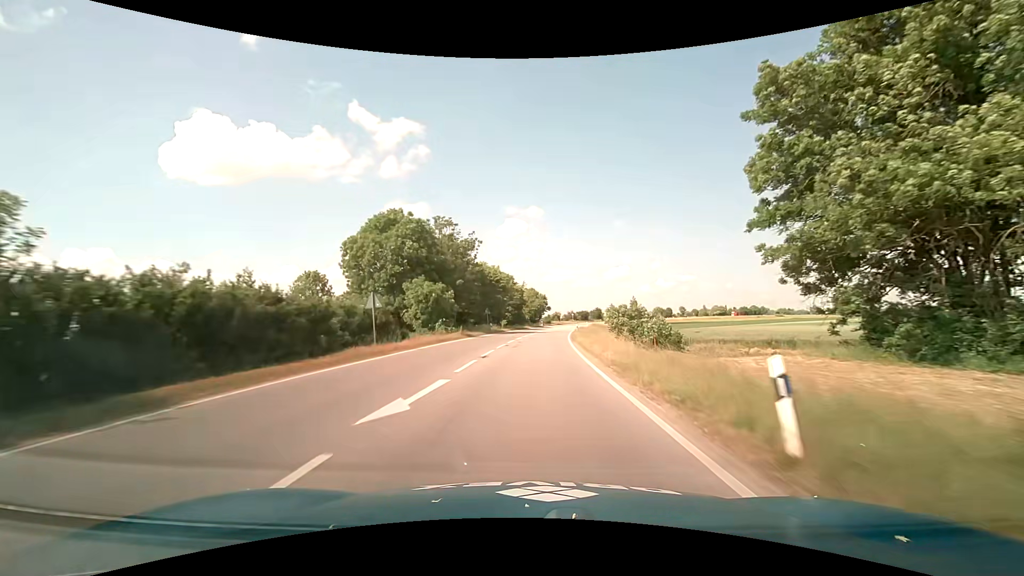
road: primary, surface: asphalt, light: Day
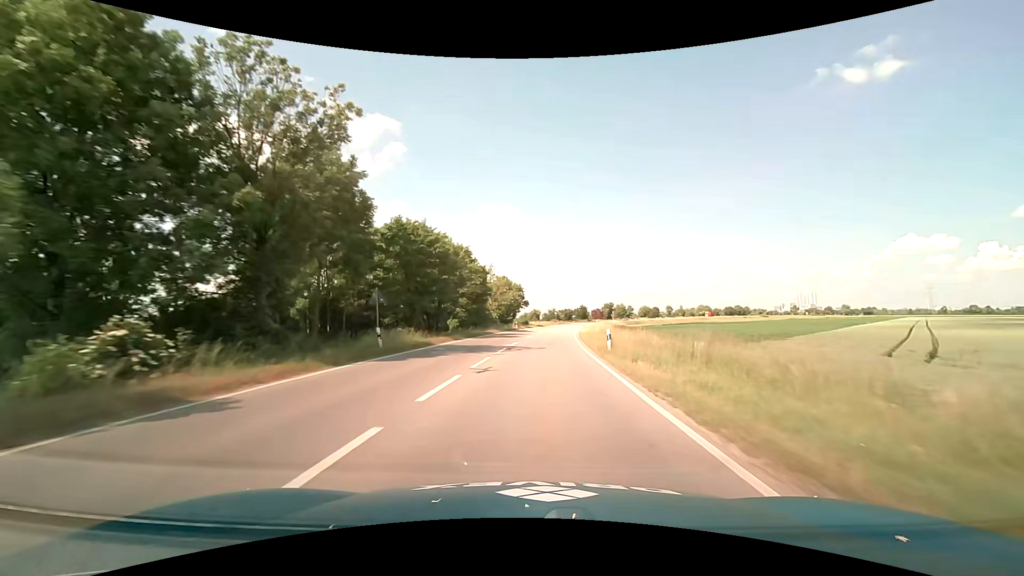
(+0.8, +35.0) m; +3°
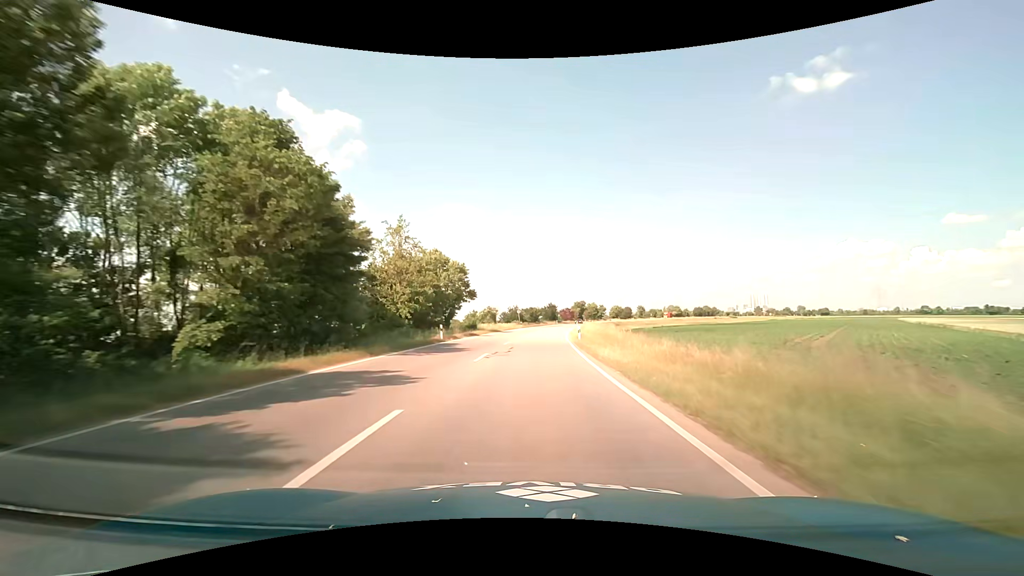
(+1.4, +36.7) m; +5°
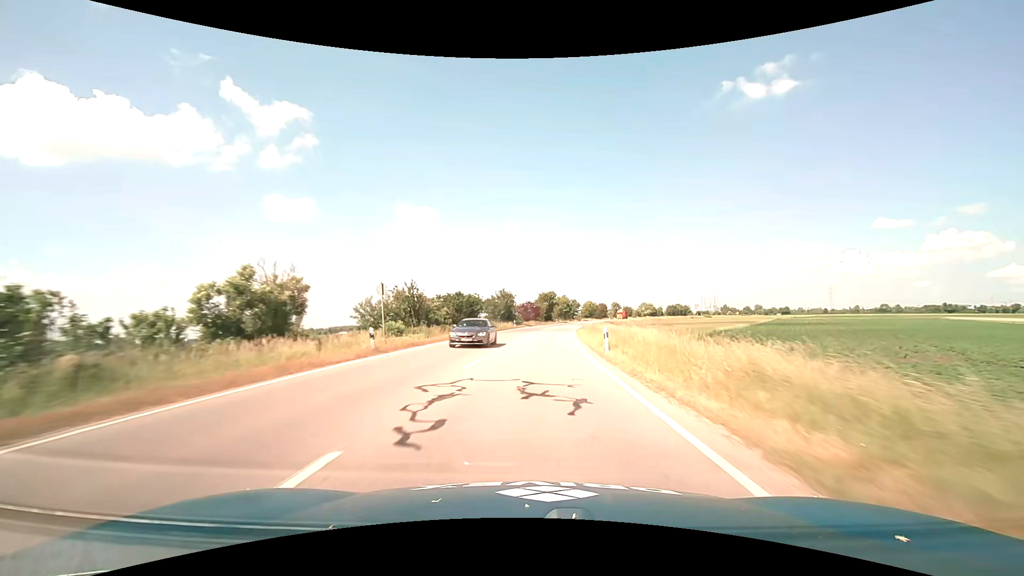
(+2.8, +63.9) m; +5°
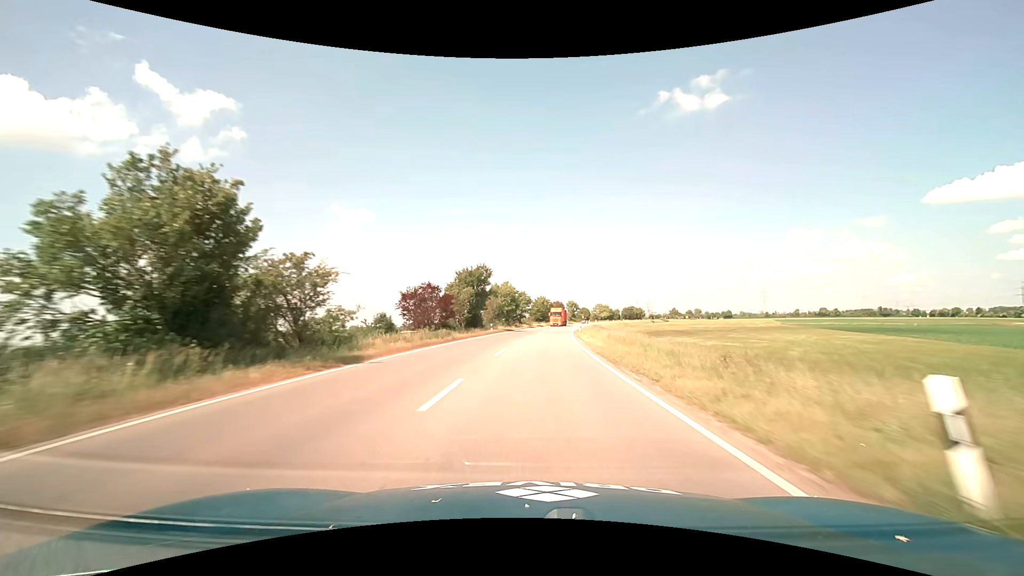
(+3.7, +66.3) m; +7°
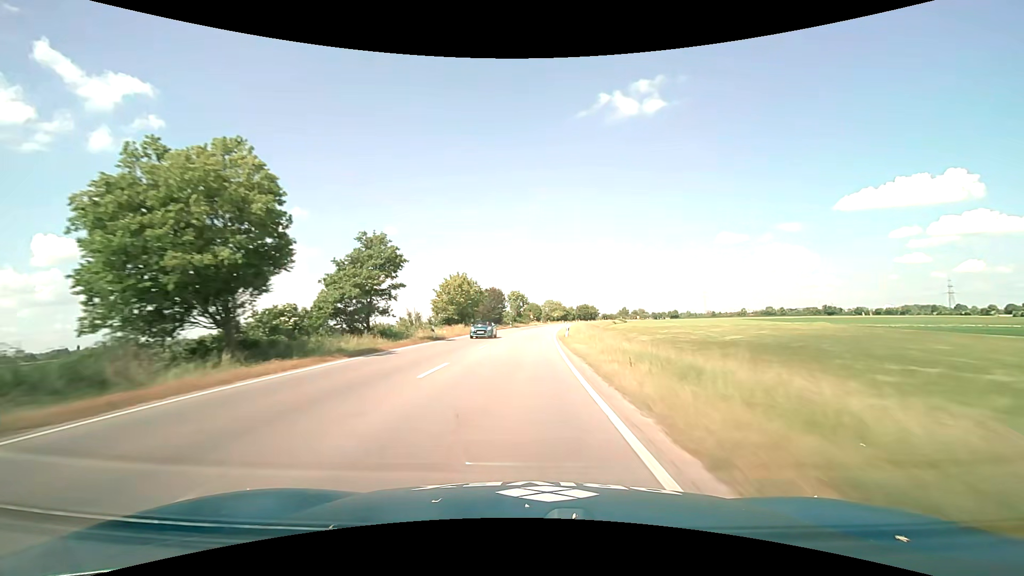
(+4.7, +68.3) m; +6°
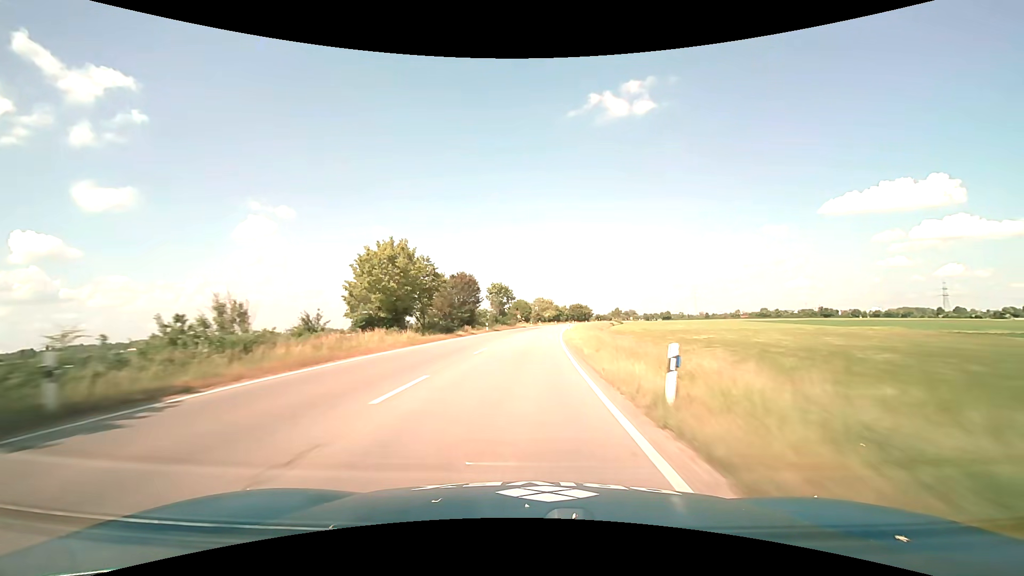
(+0.5, +27.9) m; +2°
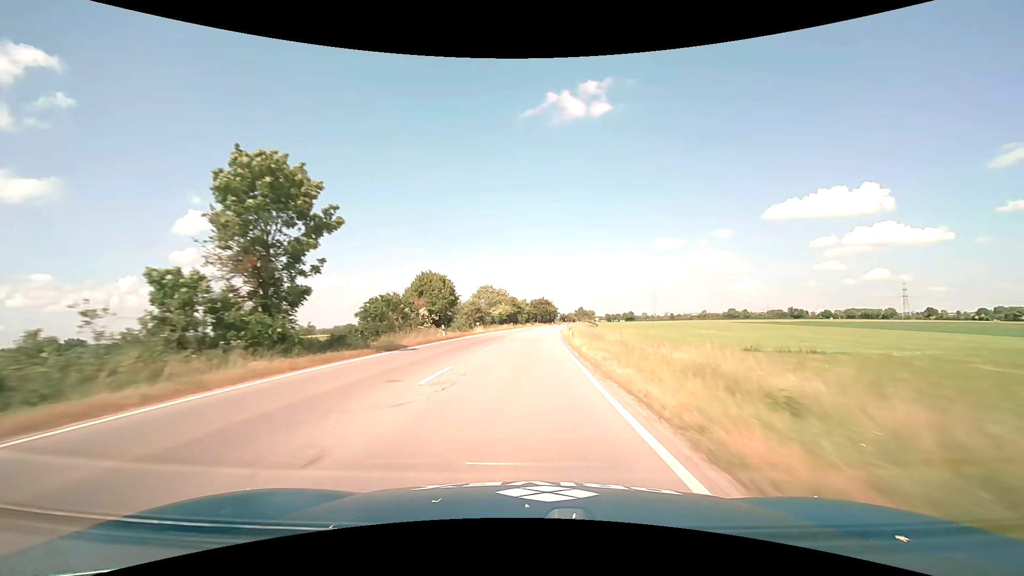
(+3.5, +70.6) m; +5°
(0, +10) (0, +20) (0, +30) (+1, +40) (+1, +50) (+2, +60) (+2, +70) (+3, +80) (+4, +90) (+5, +100) m
